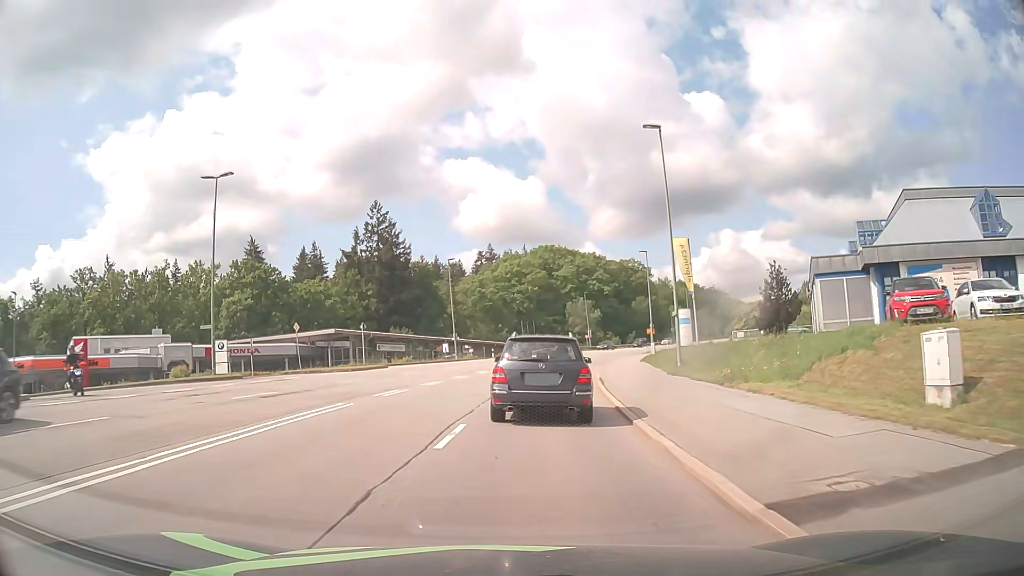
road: secondary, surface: asphalt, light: Day
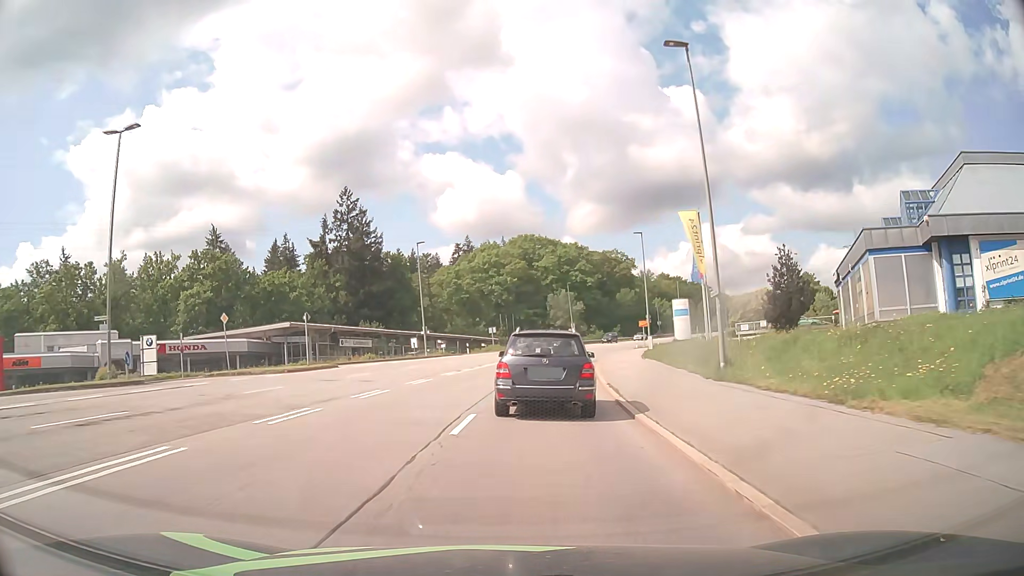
(+0.1, +8.0) m; +2°
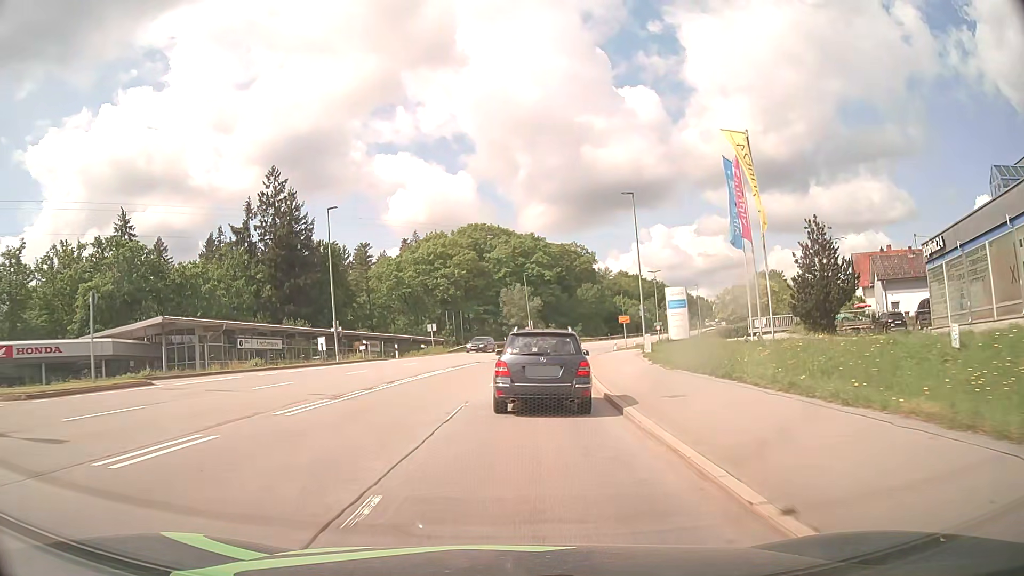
(+0.6, +16.2) m; +4°
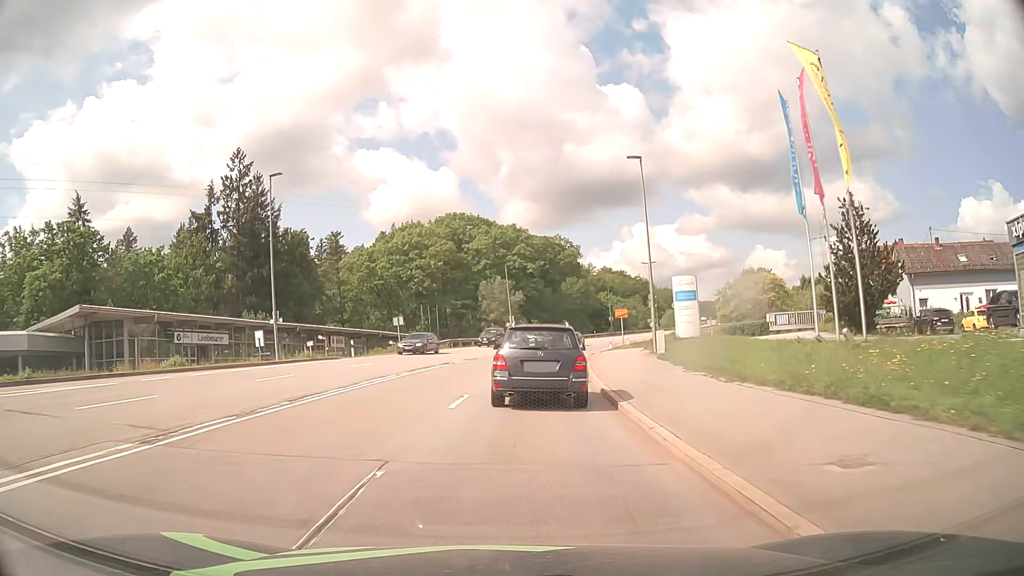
(+0.1, +8.2) m; +1°
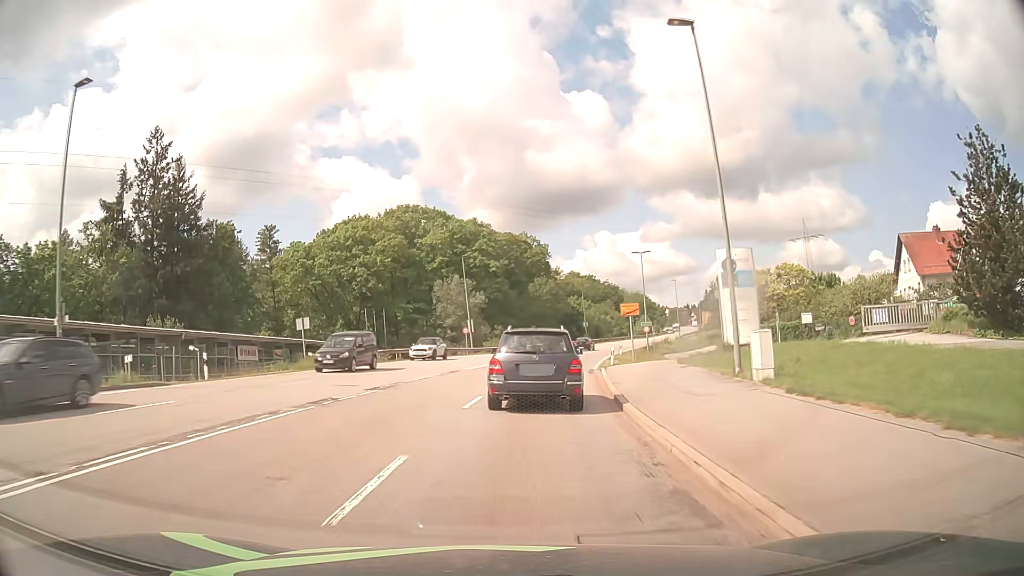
(+0.6, +16.8) m; +3°
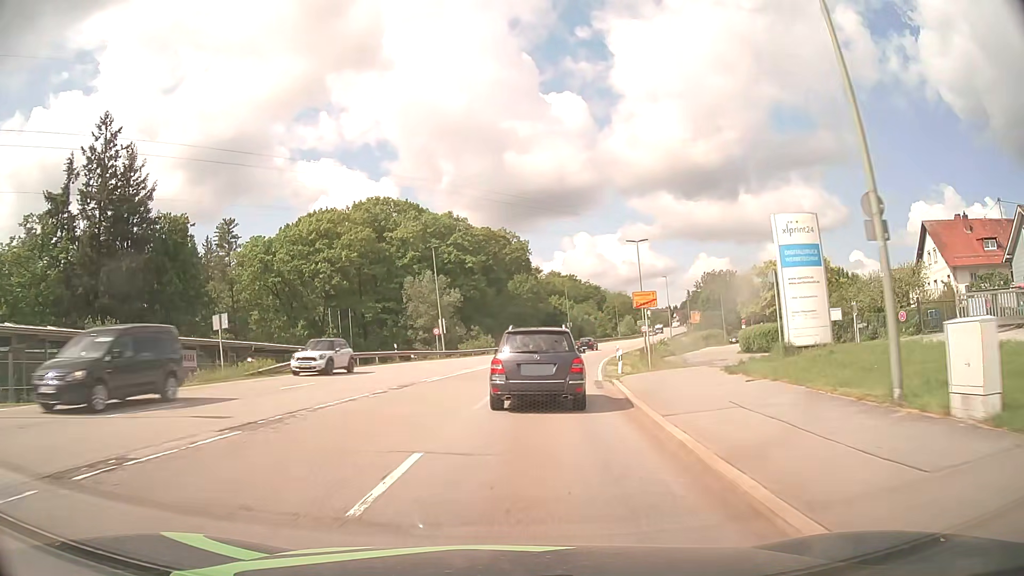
(+0.1, +8.6) m; +2°
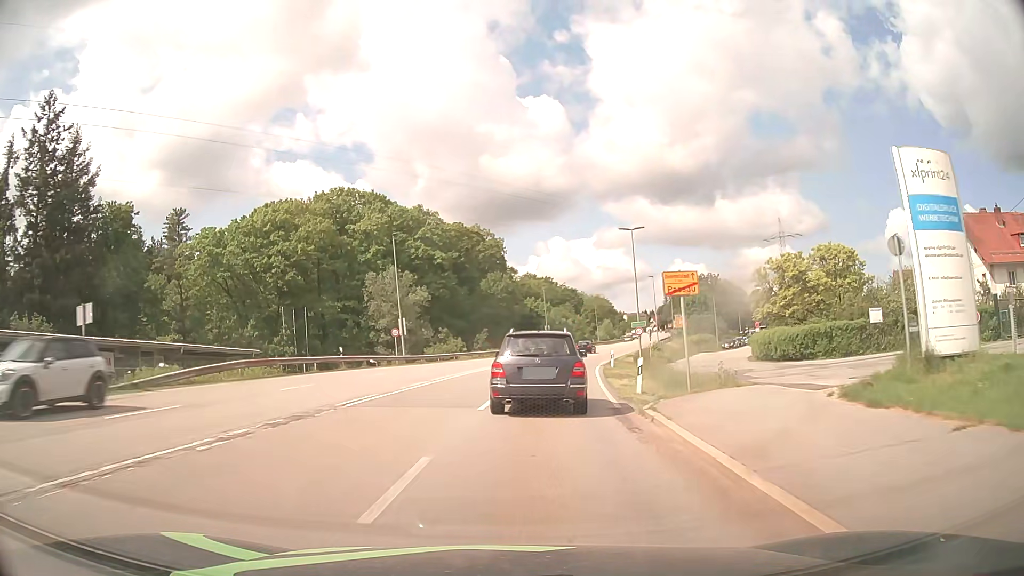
(+0.2, +8.7) m; +2°
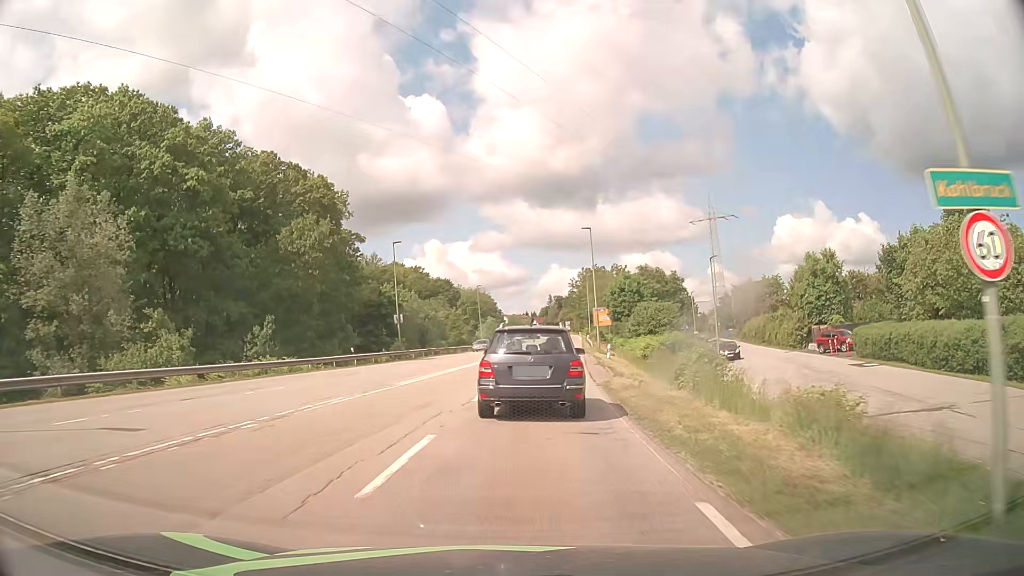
(+4.3, +44.3) m; +10°
(0, +10) (+1, +20) (+2, +30) (+2, +40) (+3, +50) (+4, +60) (+5, +70) (+6, +80) (+8, +90) (+9, +100) m
